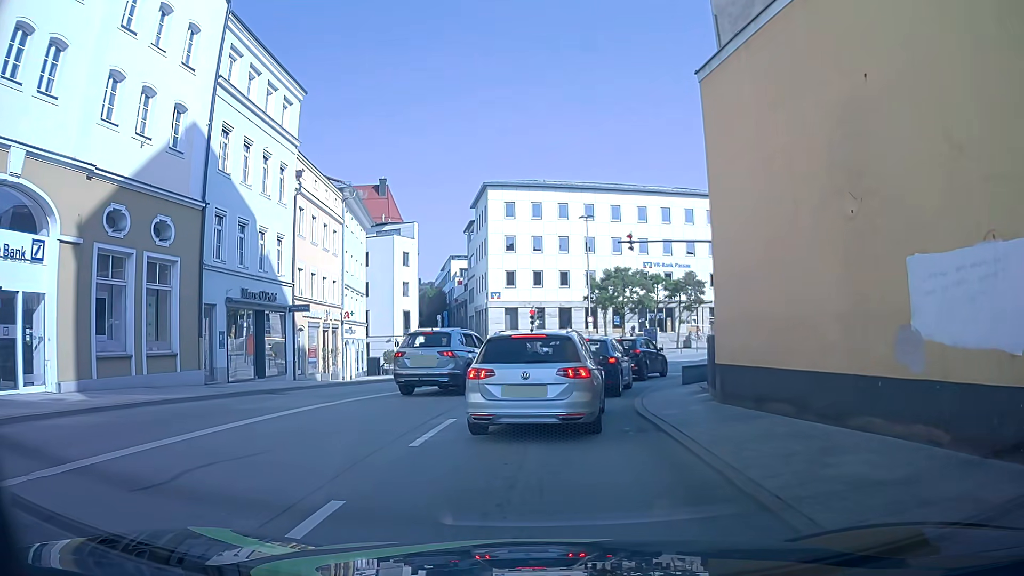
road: primary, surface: asphalt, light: Day
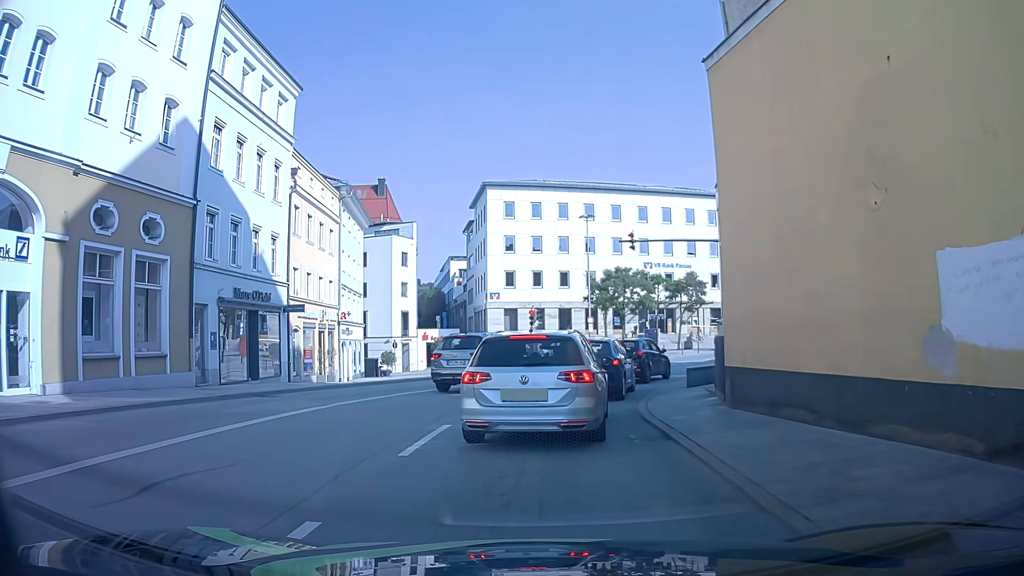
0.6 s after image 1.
(0.0, +0.6) m; 0°
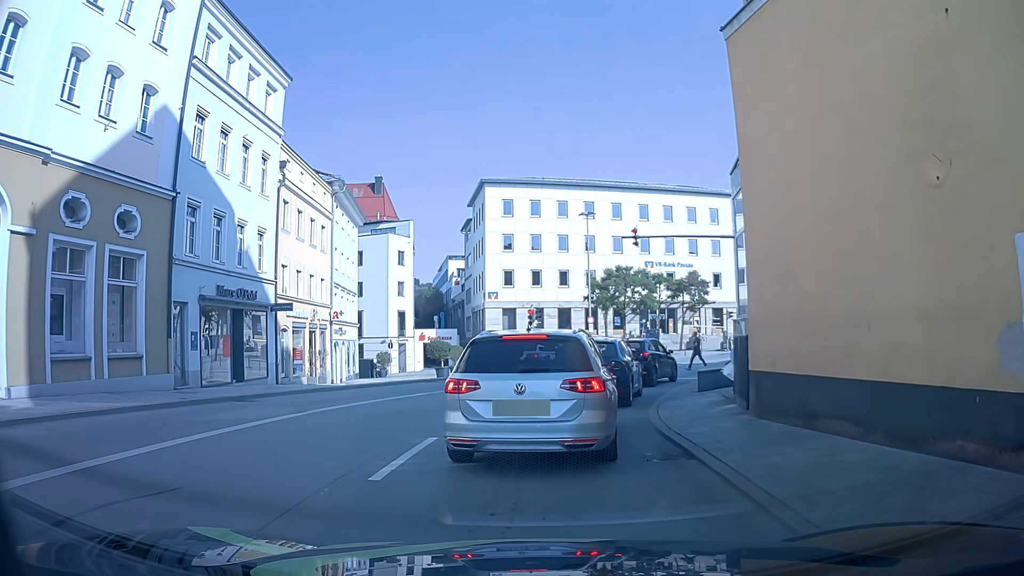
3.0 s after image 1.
(0.0, +1.3) m; 0°
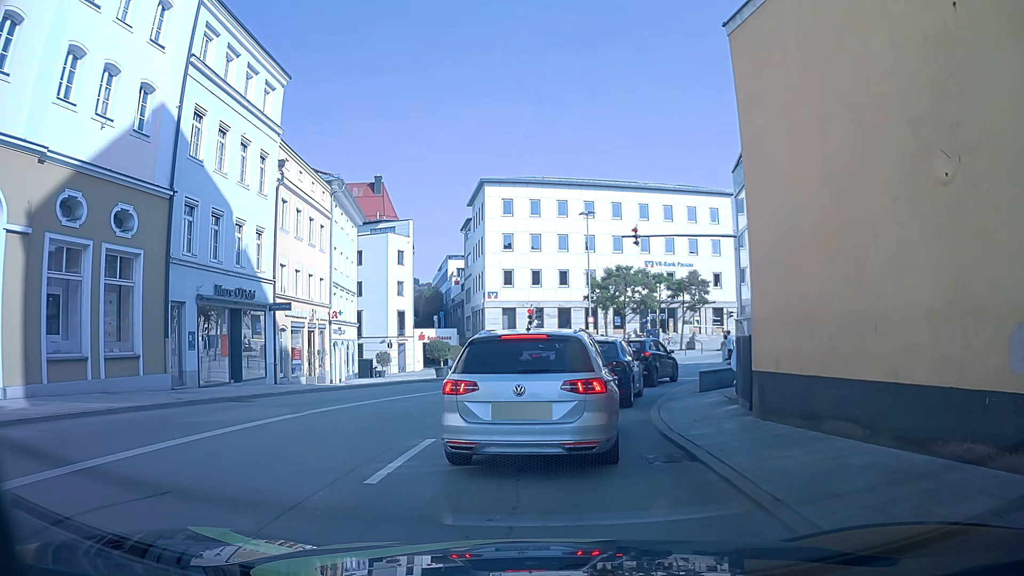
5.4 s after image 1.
(0.0, +0.2) m; 0°
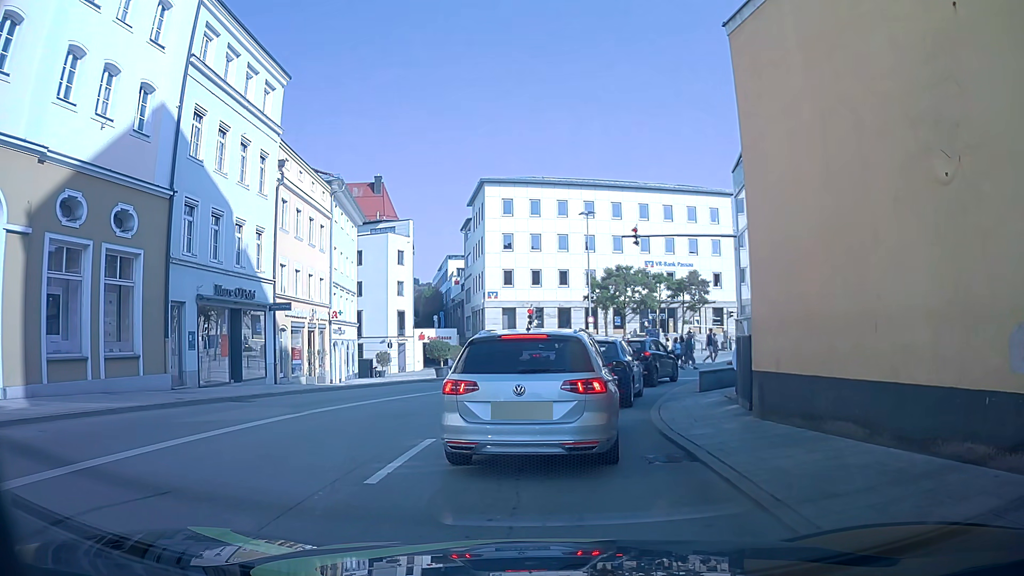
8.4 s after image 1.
(0.0, 0.0) m; 0°
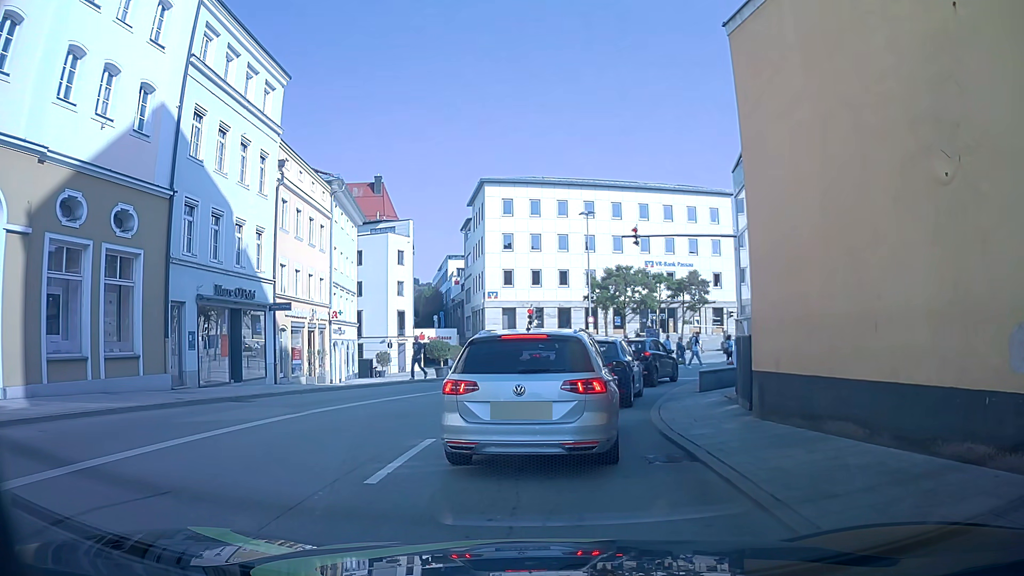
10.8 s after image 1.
(0.0, 0.0) m; 0°
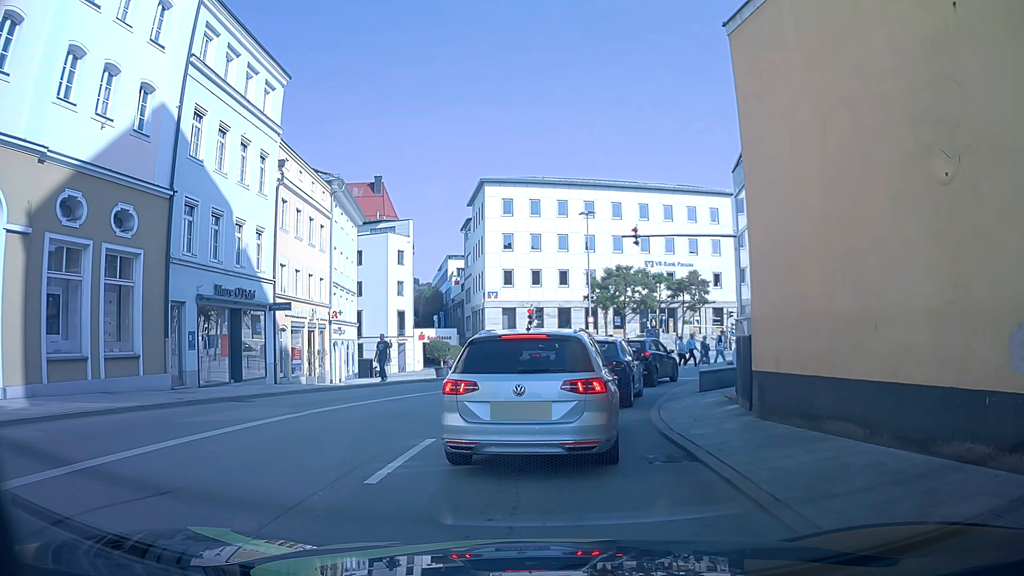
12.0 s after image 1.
(0.0, 0.0) m; 0°
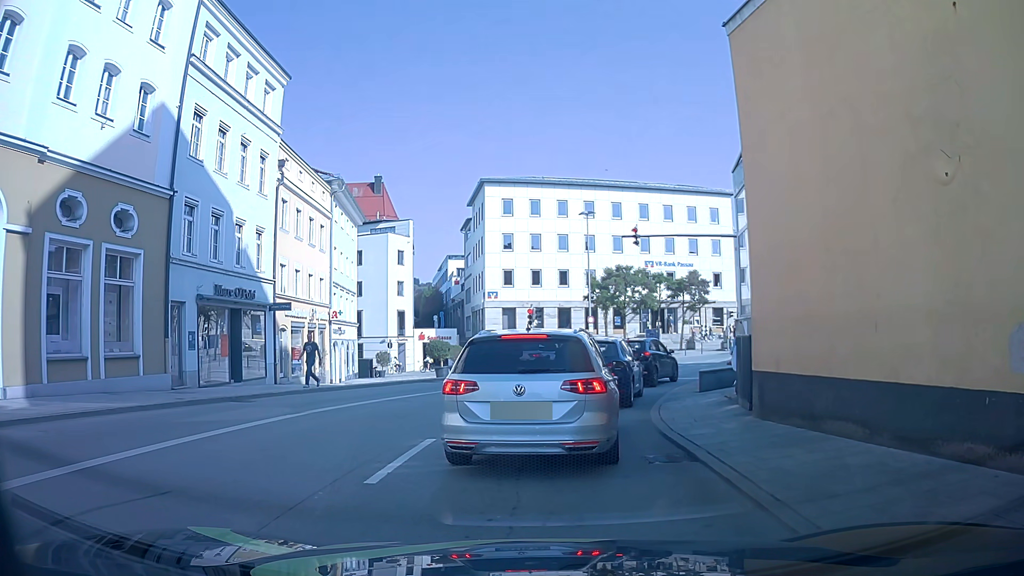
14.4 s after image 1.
(0.0, 0.0) m; 0°
